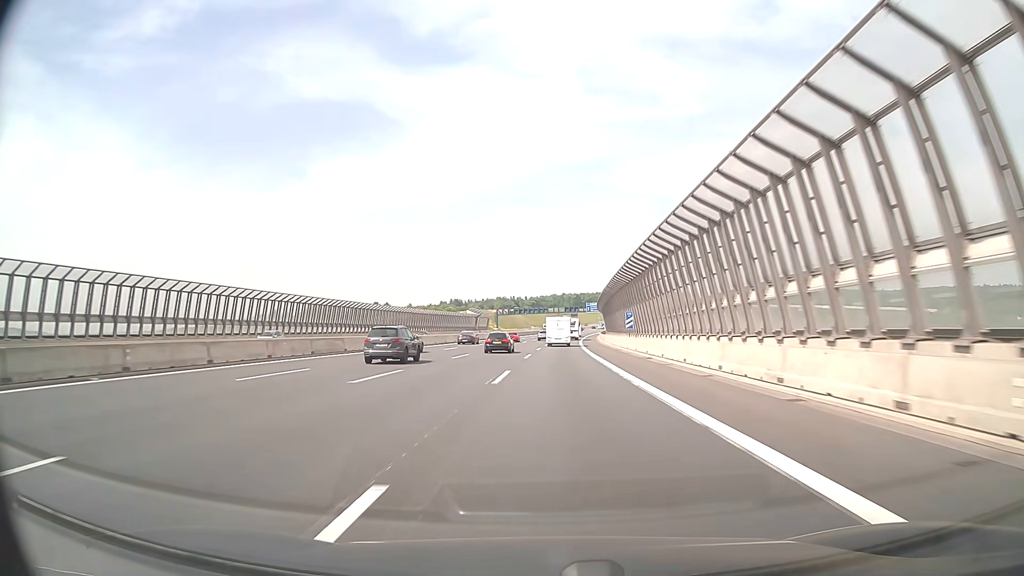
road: motorway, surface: asphalt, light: Day
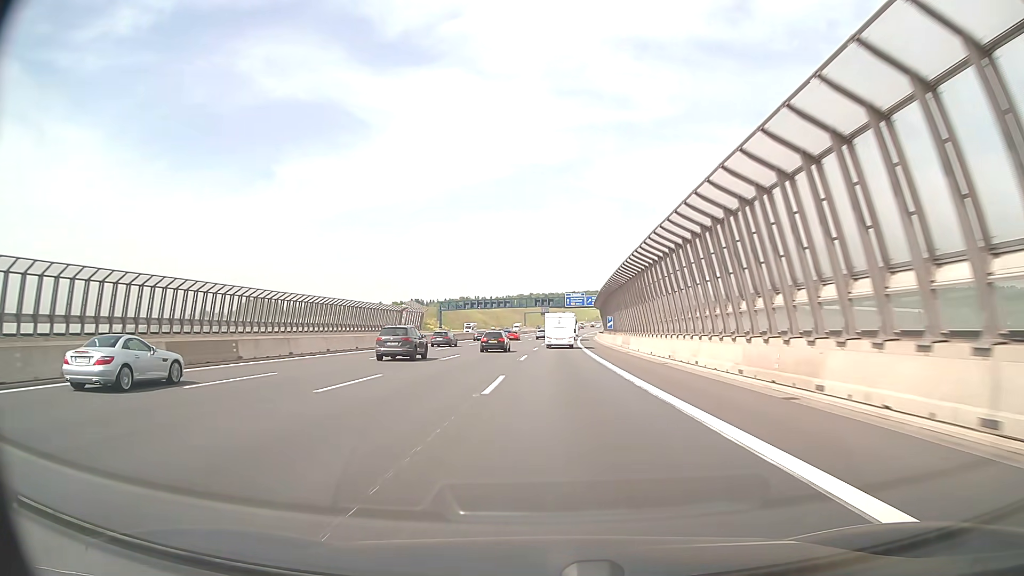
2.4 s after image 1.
(+1.6, +74.8) m; +3°
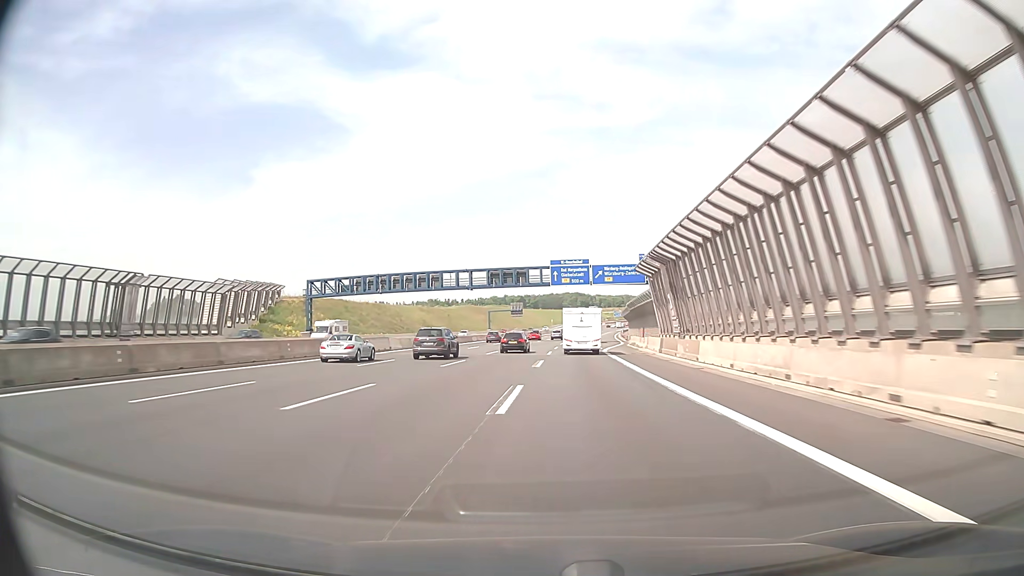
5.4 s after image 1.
(+2.0, +92.9) m; +2°
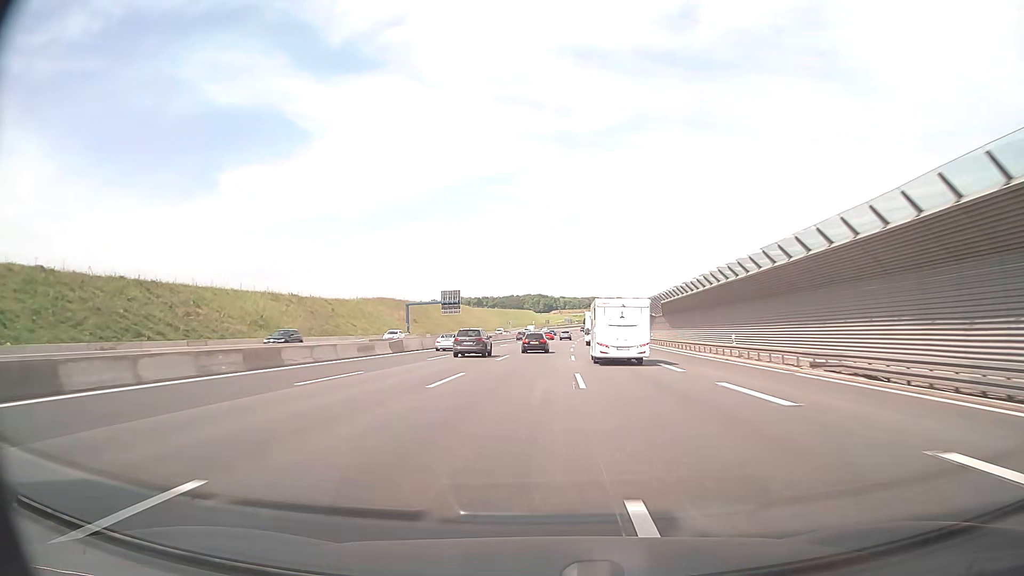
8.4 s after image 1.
(+2.4, +92.6) m; +3°
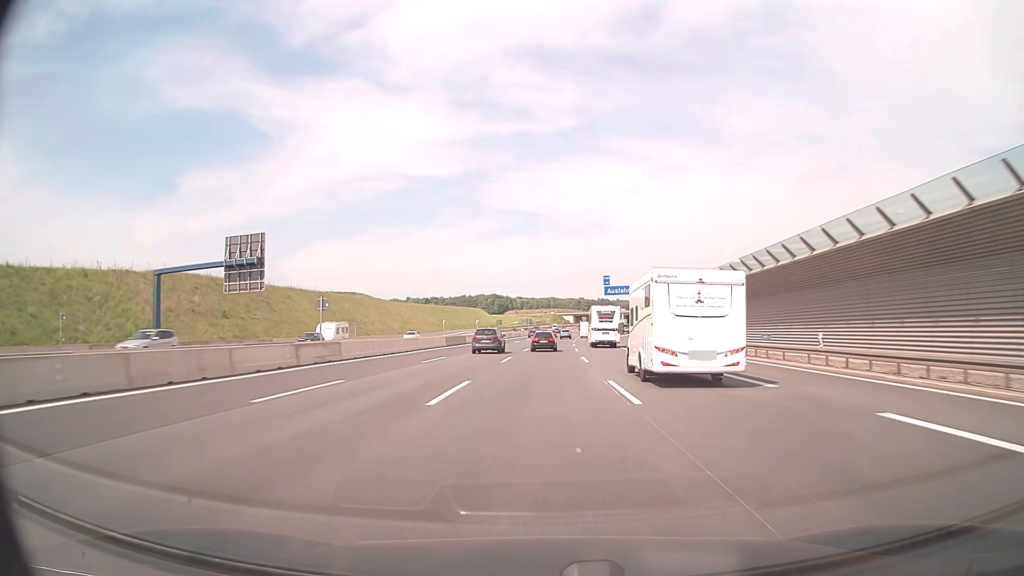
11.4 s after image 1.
(+2.8, +92.6) m; +4°
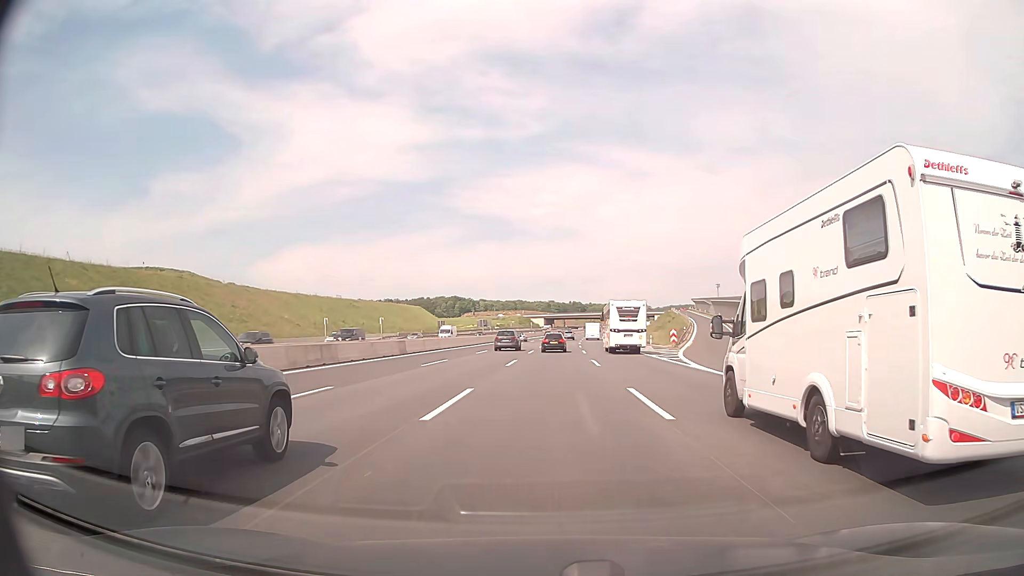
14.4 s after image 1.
(+2.5, +91.3) m; +3°
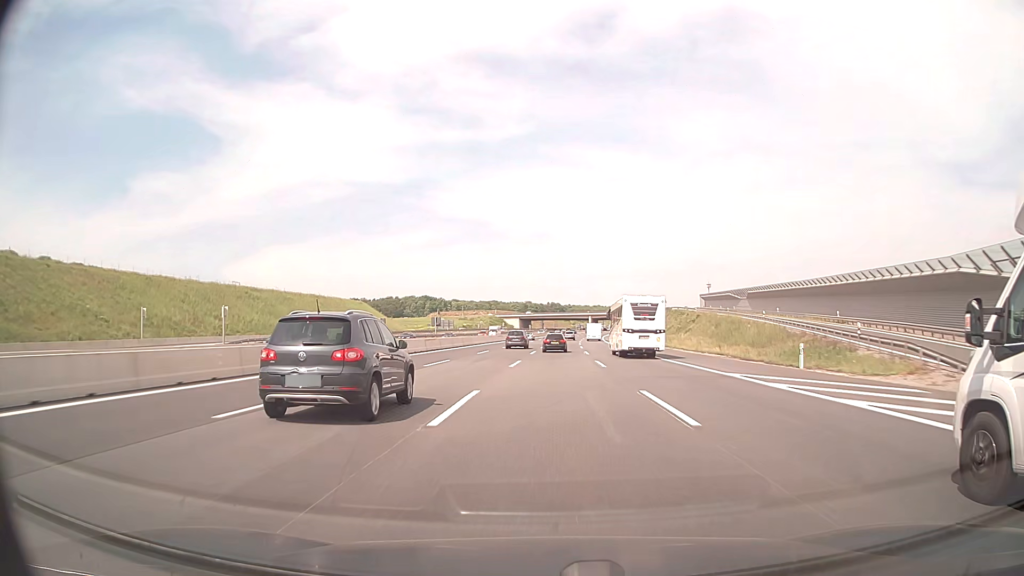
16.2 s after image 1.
(+0.9, +54.2) m; +2°
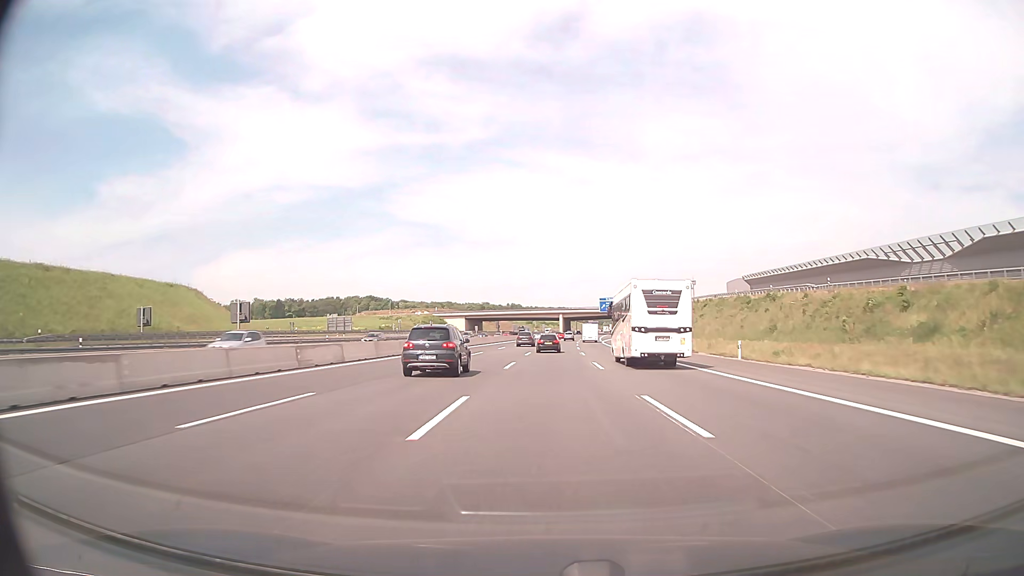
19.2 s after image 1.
(+2.7, +90.4) m; +3°
(0, +10) (0, +20) (0, +30) (0, +40) (+1, +50) (+1, +60) (+1, +70) (+2, +80) (+2, +90) (+3, +100) m
